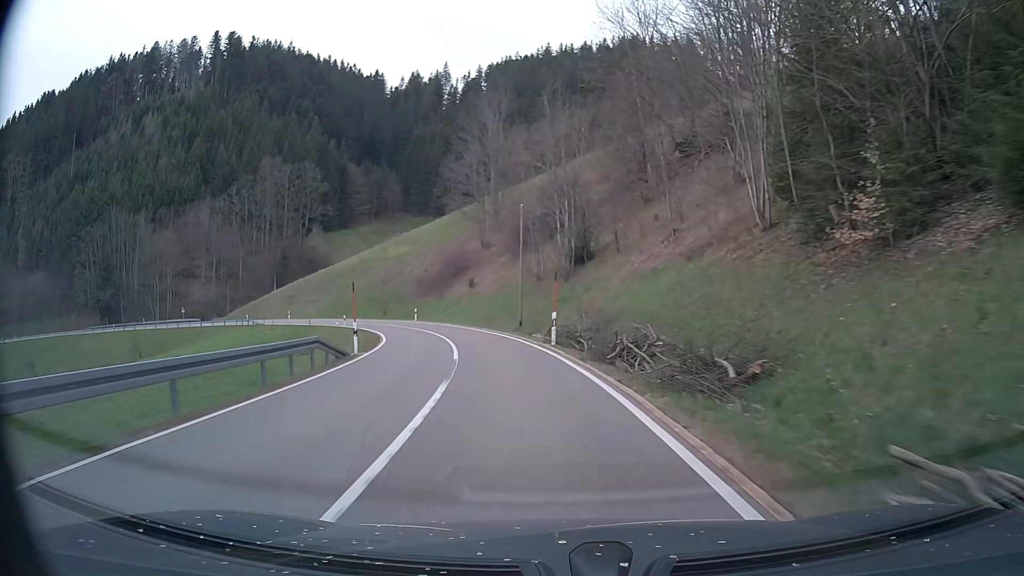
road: tertiary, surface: asphalt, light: Day
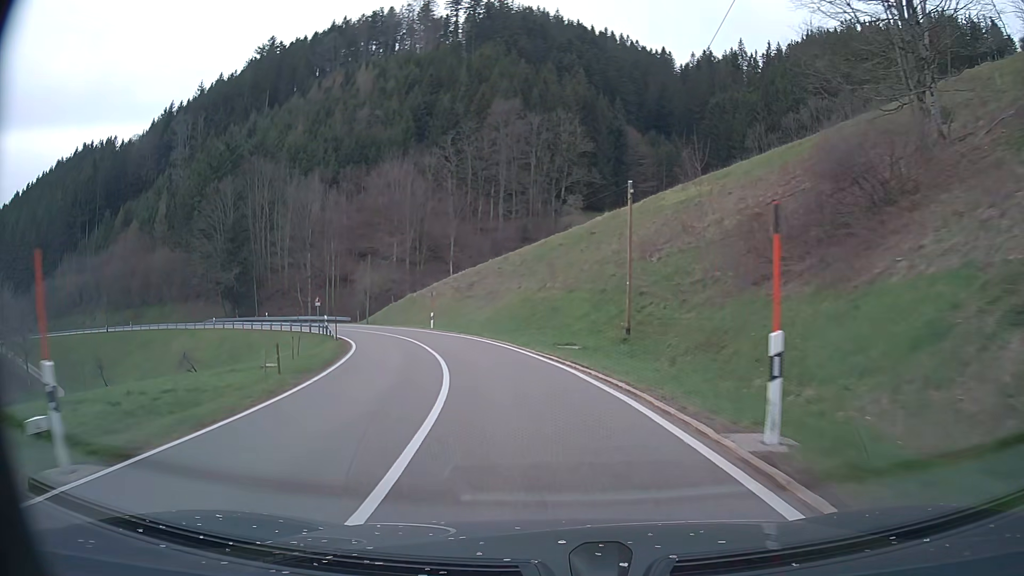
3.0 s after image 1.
(-11.1, +53.2) m; -25°
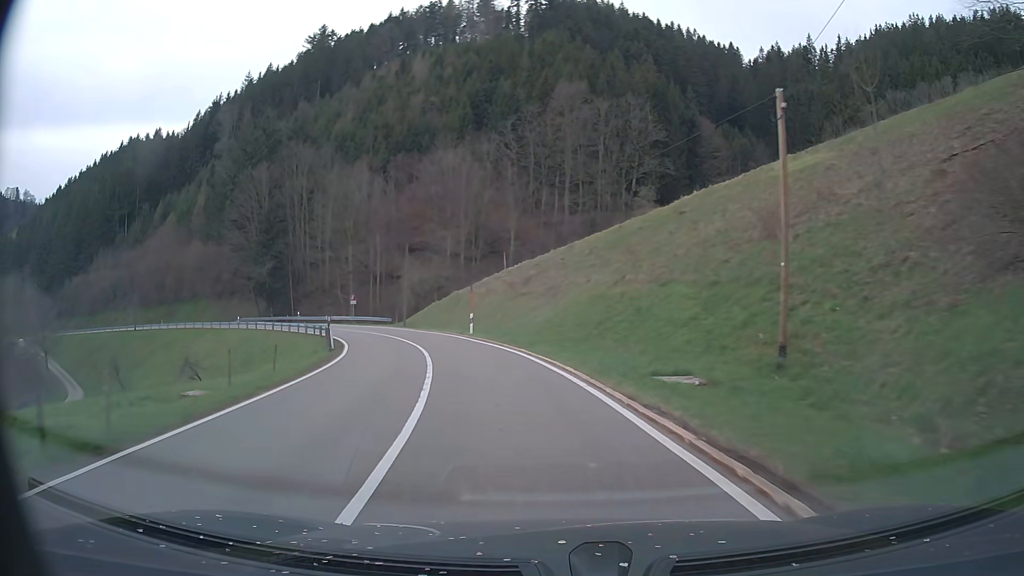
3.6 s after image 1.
(-0.5, +10.8) m; -5°
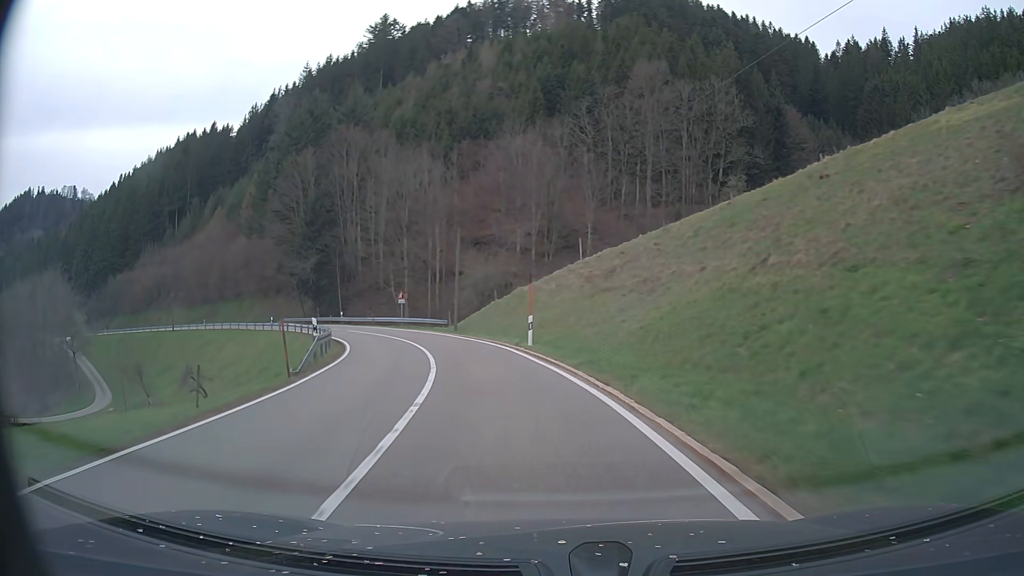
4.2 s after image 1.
(-0.6, +10.7) m; -7°
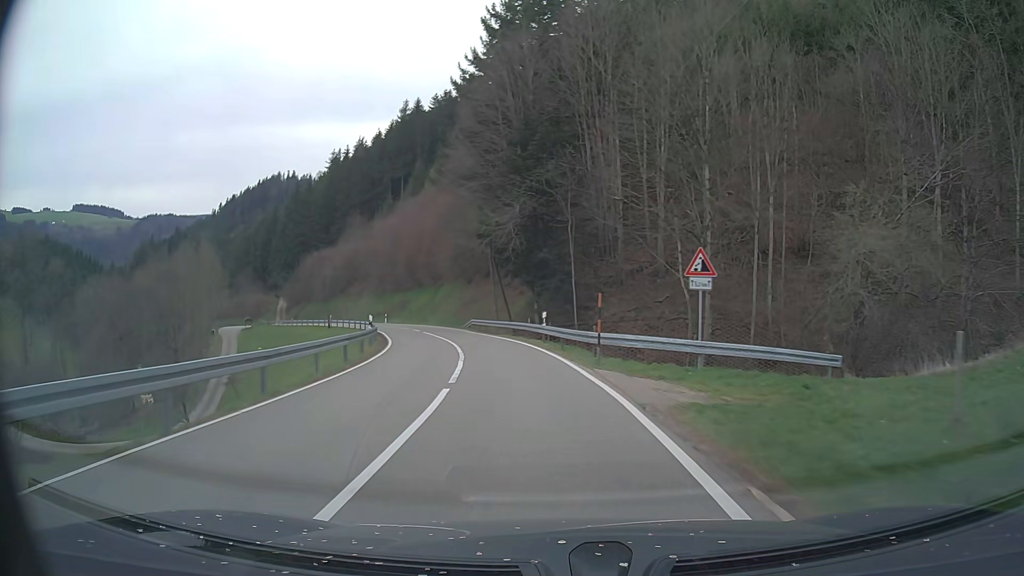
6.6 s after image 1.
(-9.1, +41.0) m; -25°
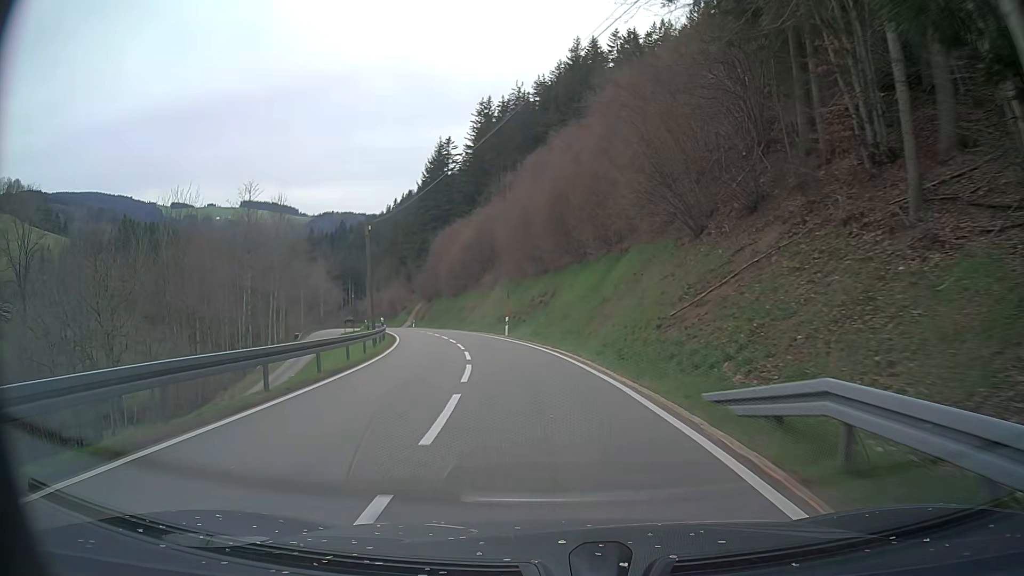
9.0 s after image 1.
(-6.1, +41.5) m; -17°
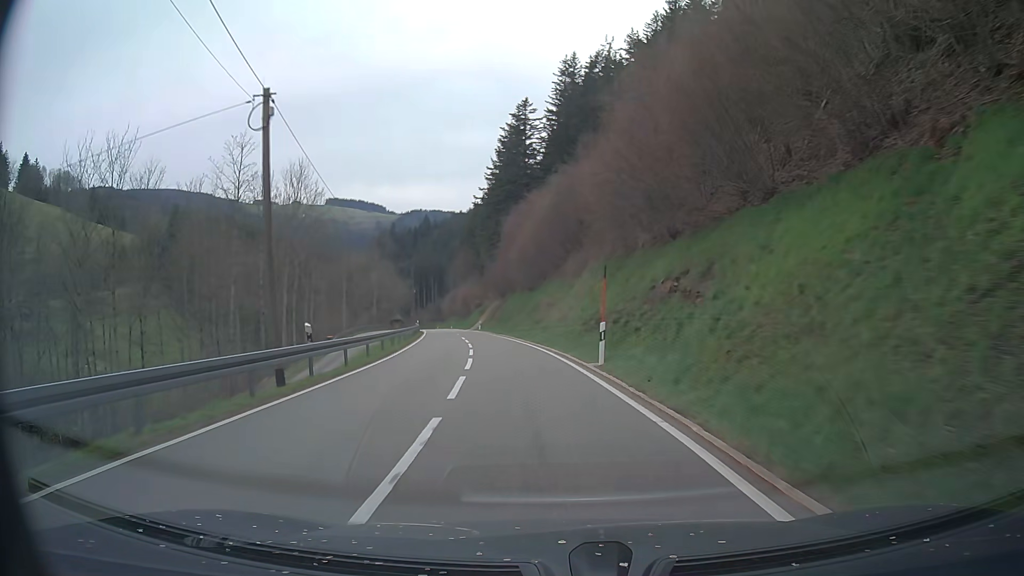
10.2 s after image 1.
(-1.3, +21.2) m; -7°
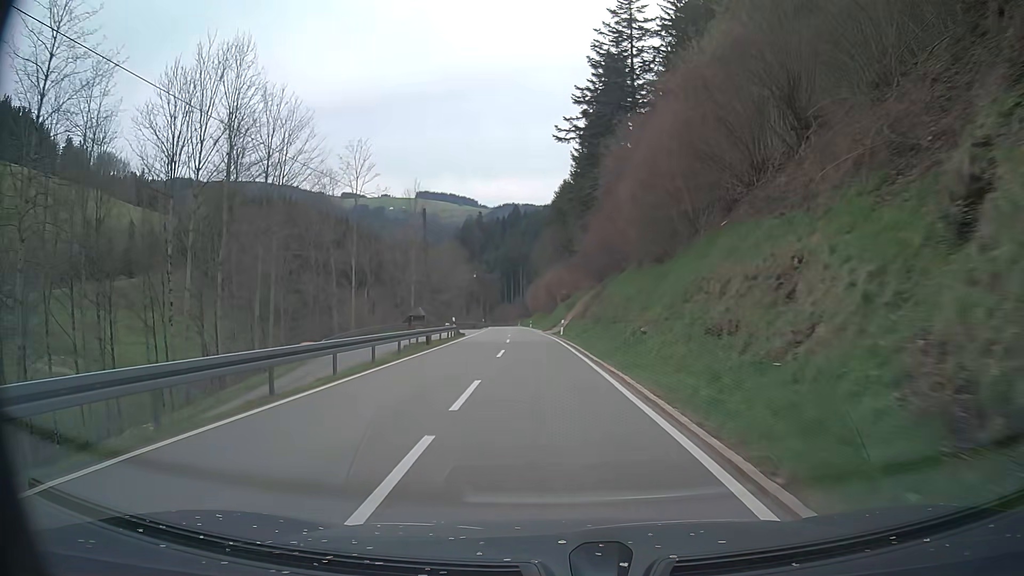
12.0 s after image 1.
(-2.9, +32.2) m; -8°
(0, +10) (0, +20) (-1, +30) (-1, +40) (-2, +50) (-3, +60) (-3, +70) (-4, +80) (-5, +90) (-6, +100) m
